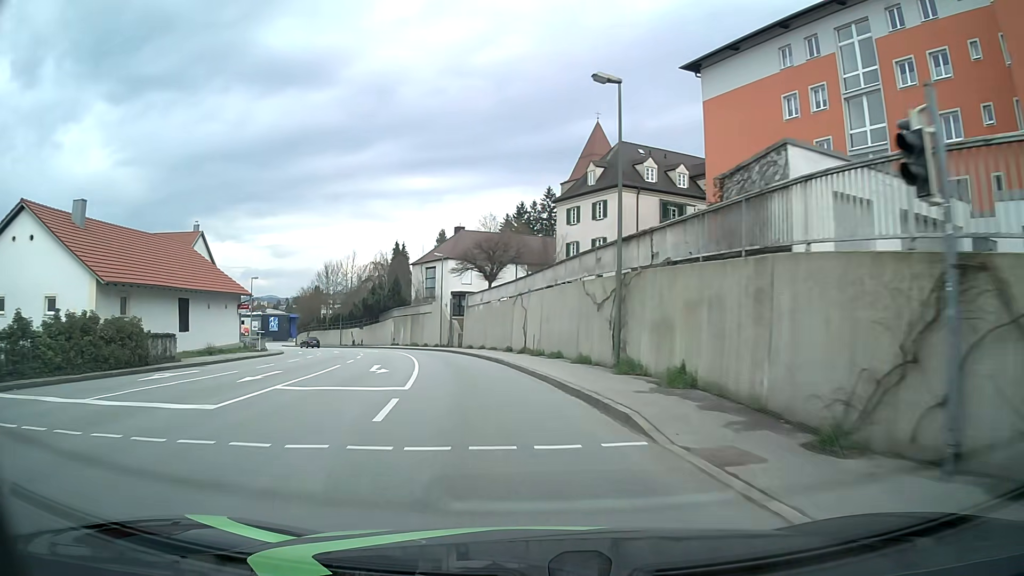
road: tertiary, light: Day
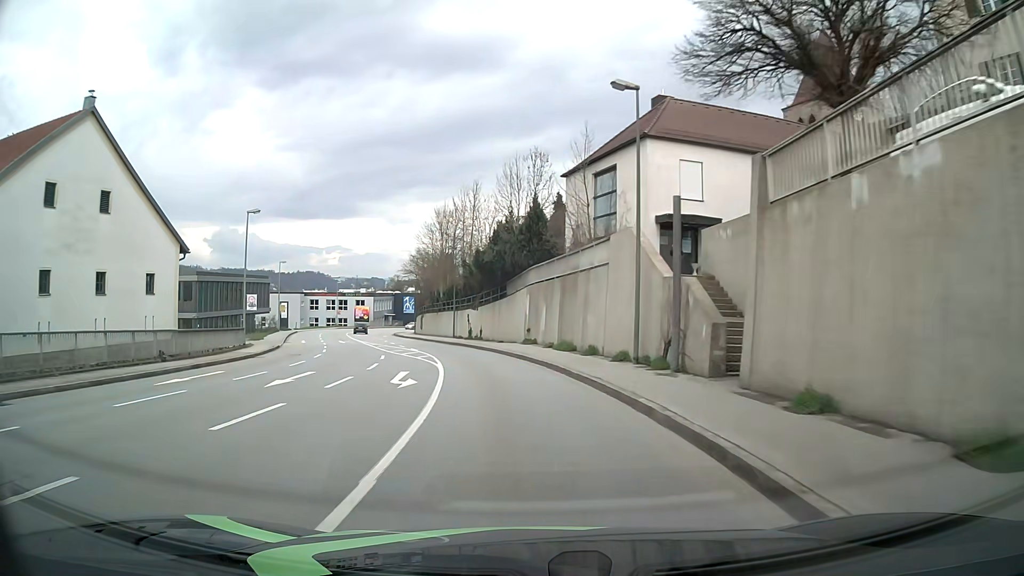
(-5.5, +38.7) m; -15°
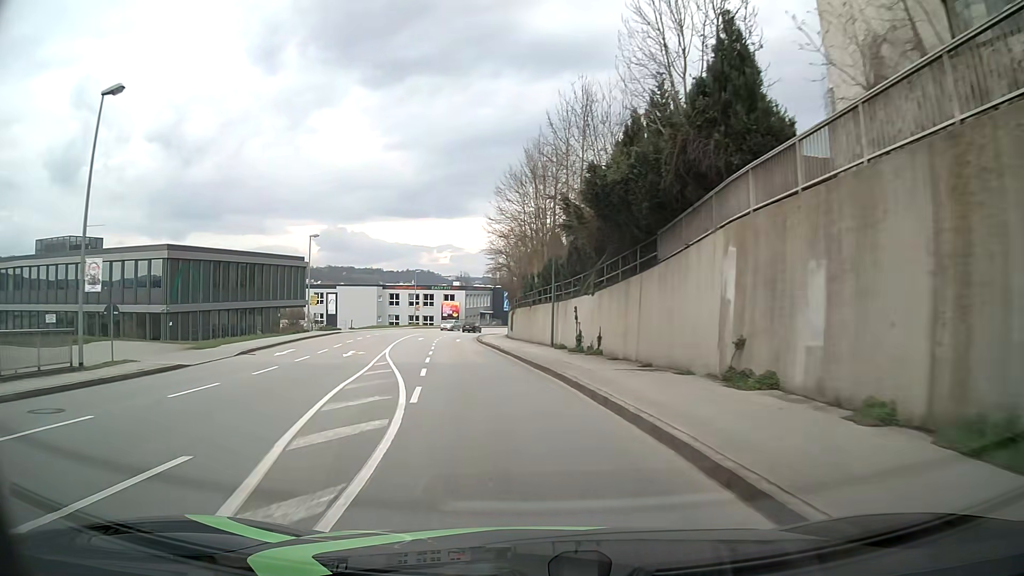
(-1.8, +23.3) m; -10°
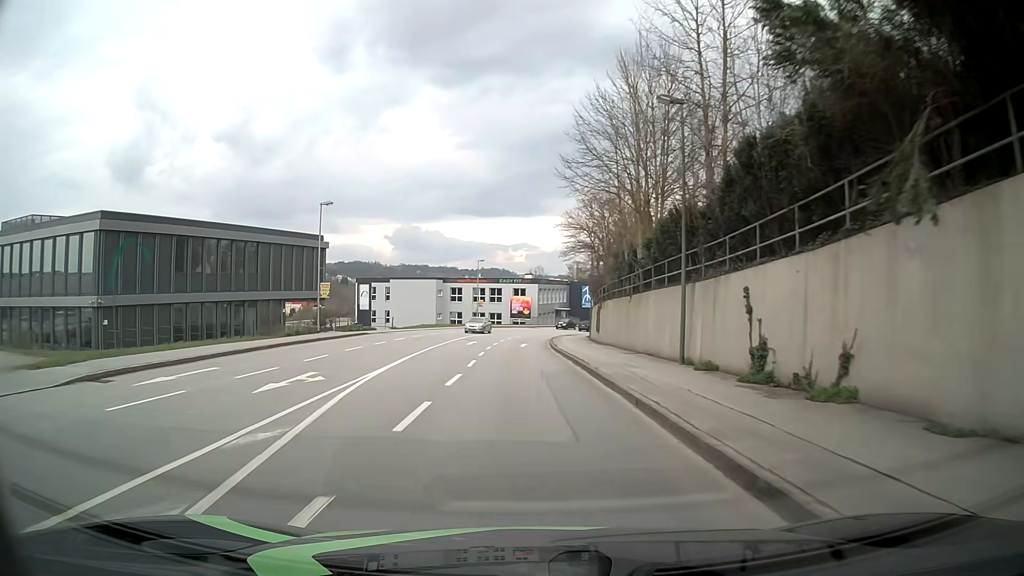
(-1.0, +15.4) m; -6°
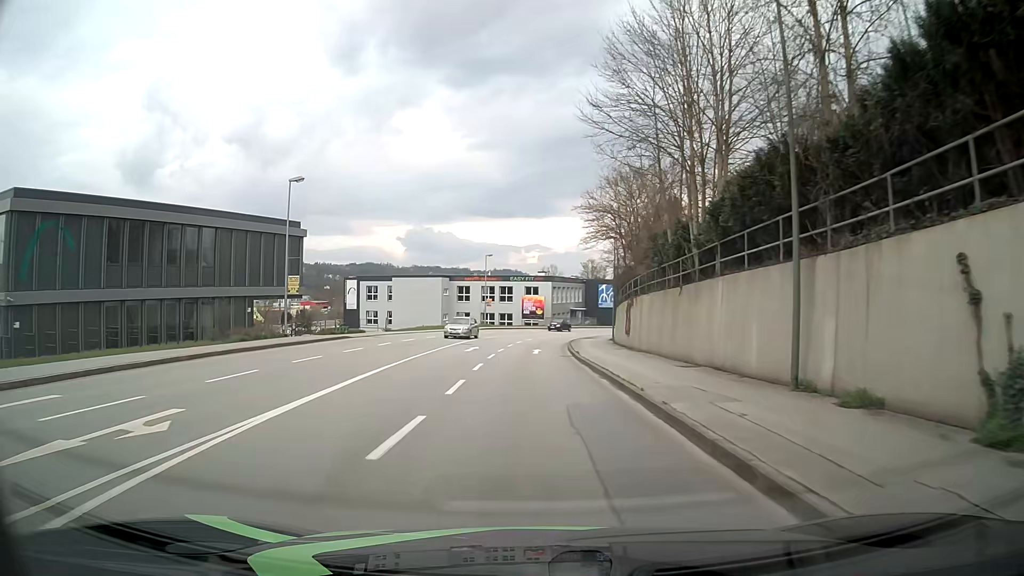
(-0.1, +7.7) m; -1°
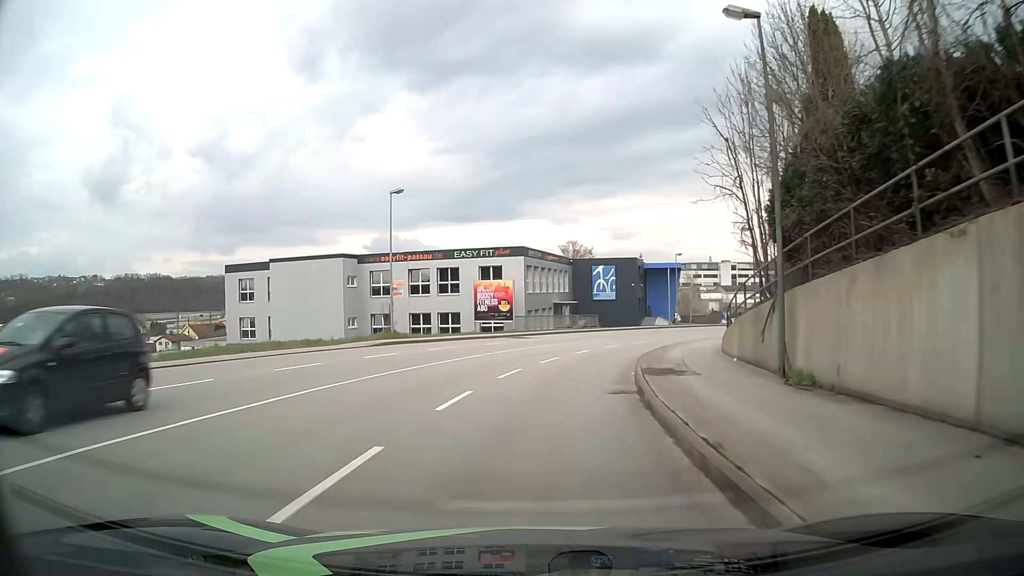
(+0.2, +38.2) m; +2°
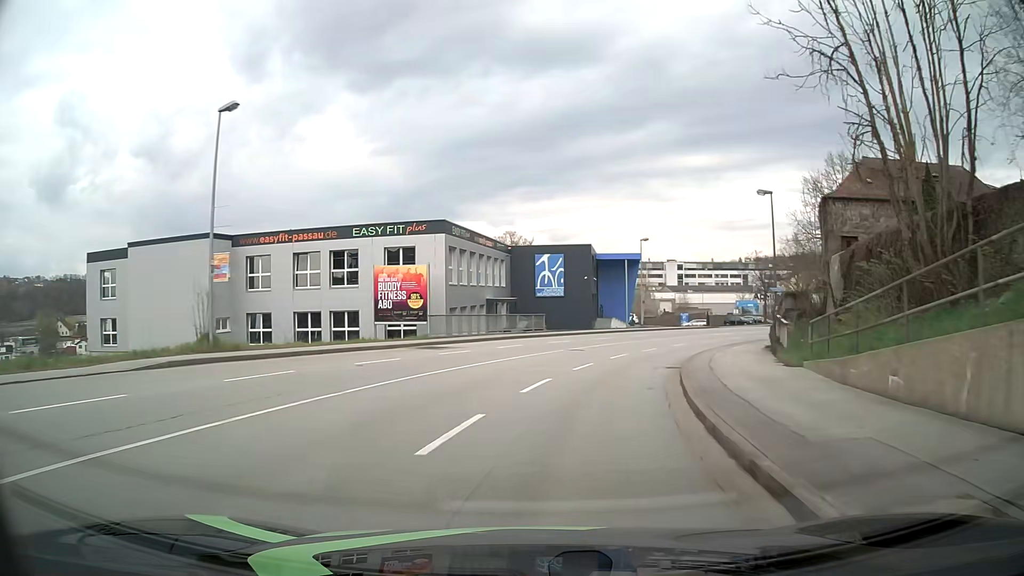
(+0.5, +15.2) m; +5°
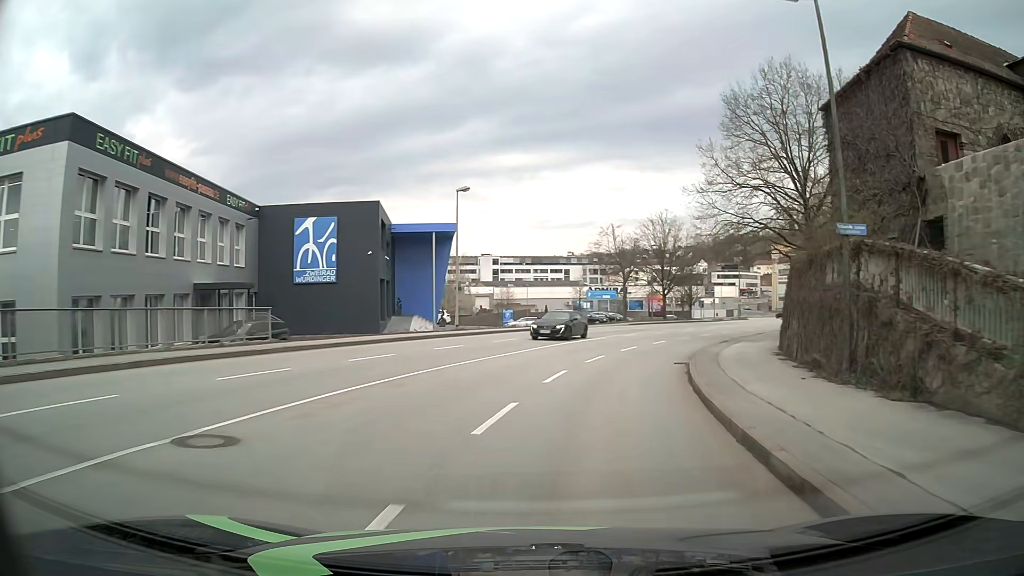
(+2.8, +22.5) m; +16°
(+1, +10) (+3, +20) (+6, +29) (+10, +38) (+14, +47) (+20, +56) (+26, +63) (+32, +71) (+38, +79) (+44, +88) m
